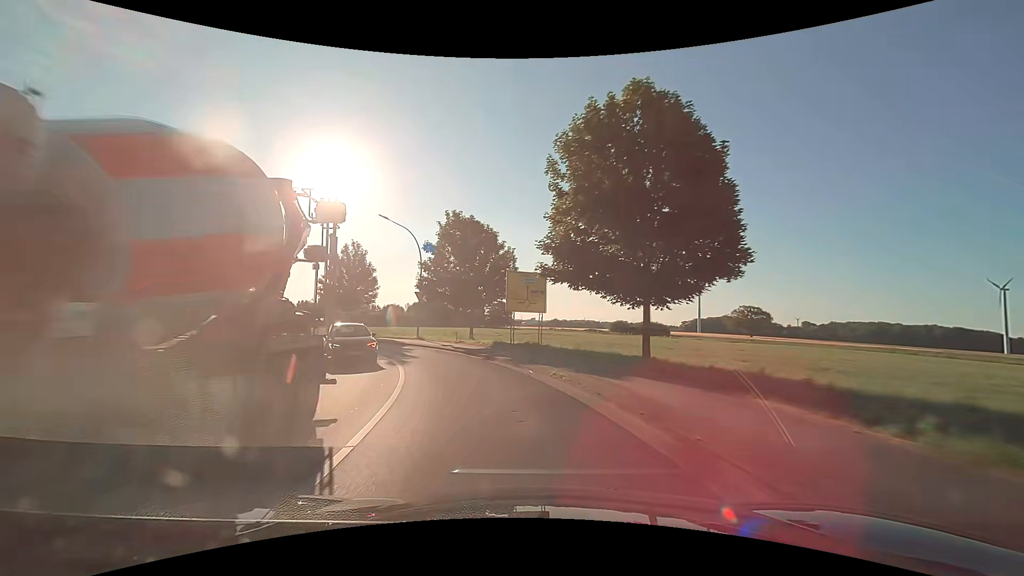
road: secondary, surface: asphalt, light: Day
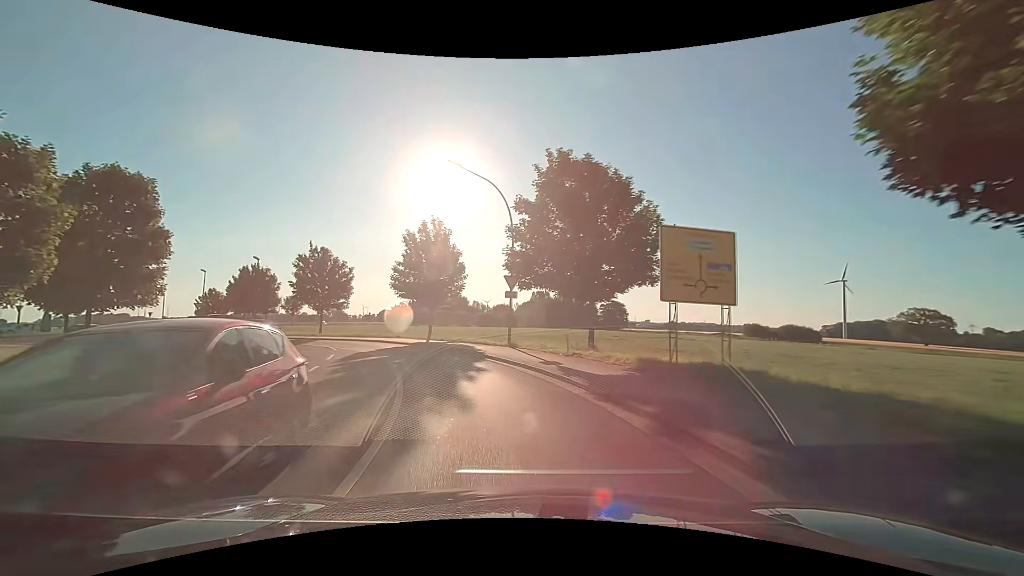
(-1.5, +12.8) m; -13°
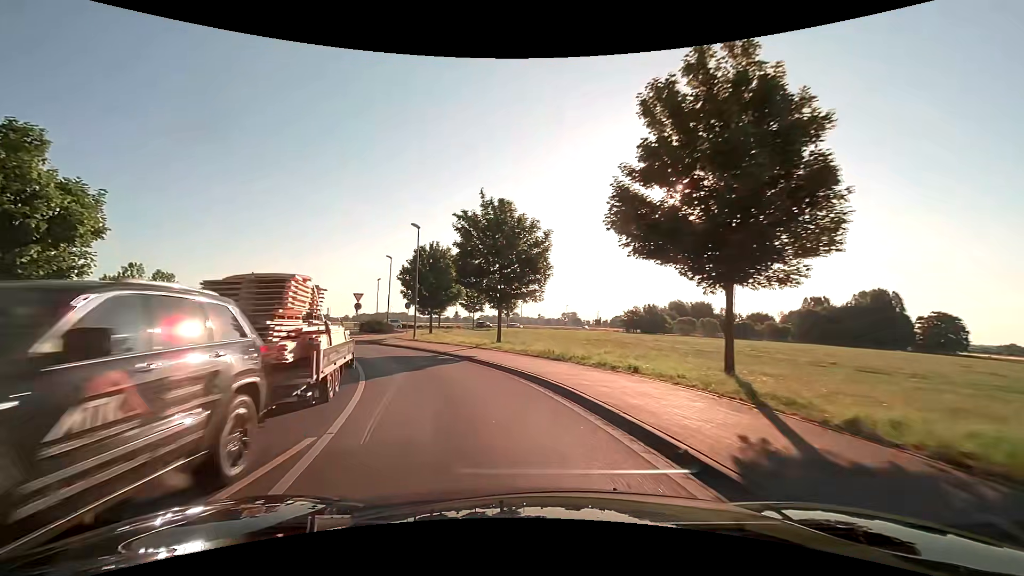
(-5.5, +24.3) m; -26°
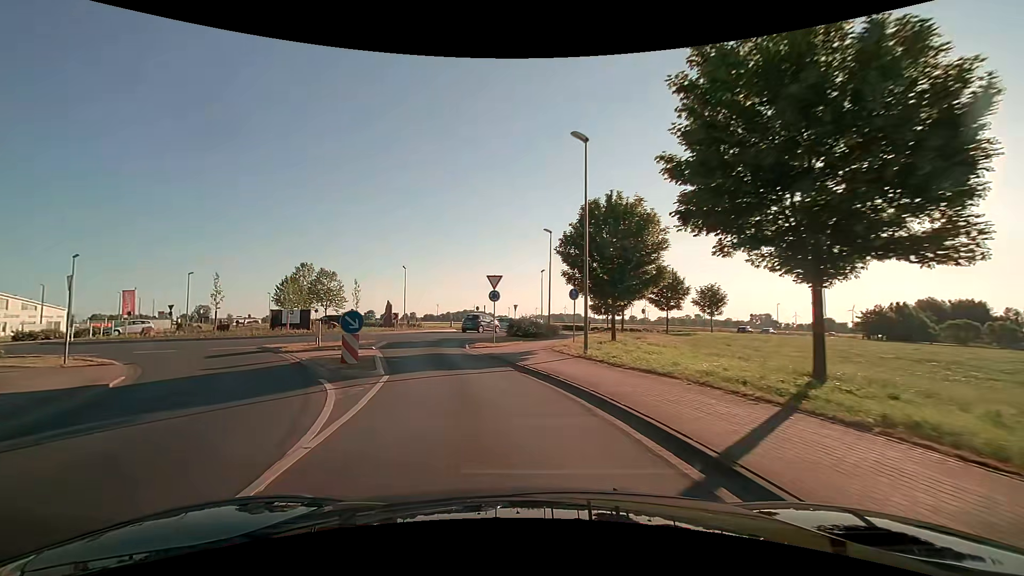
(-3.1, +17.5) m; -19°
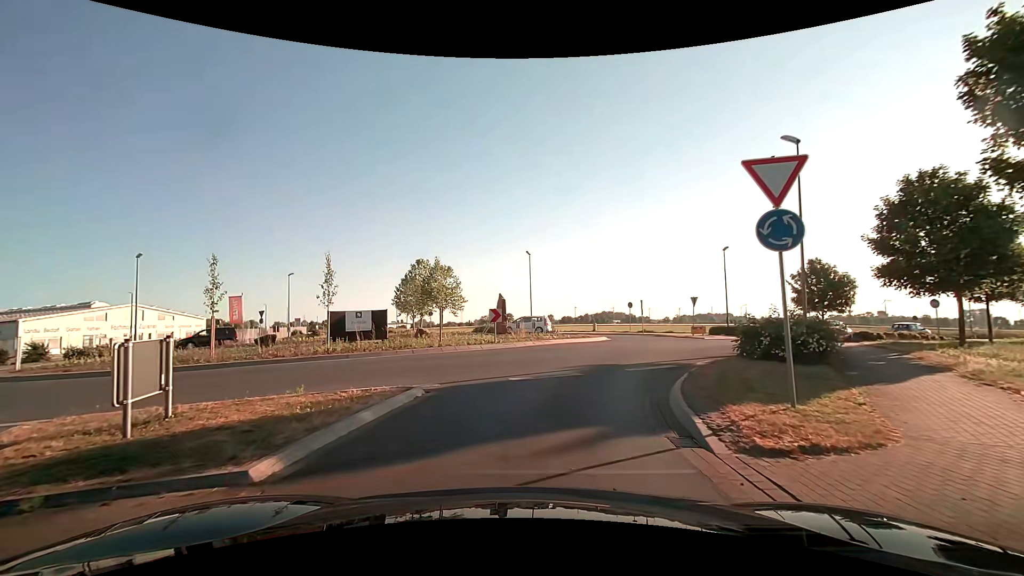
(-2.6, +17.5) m; -17°
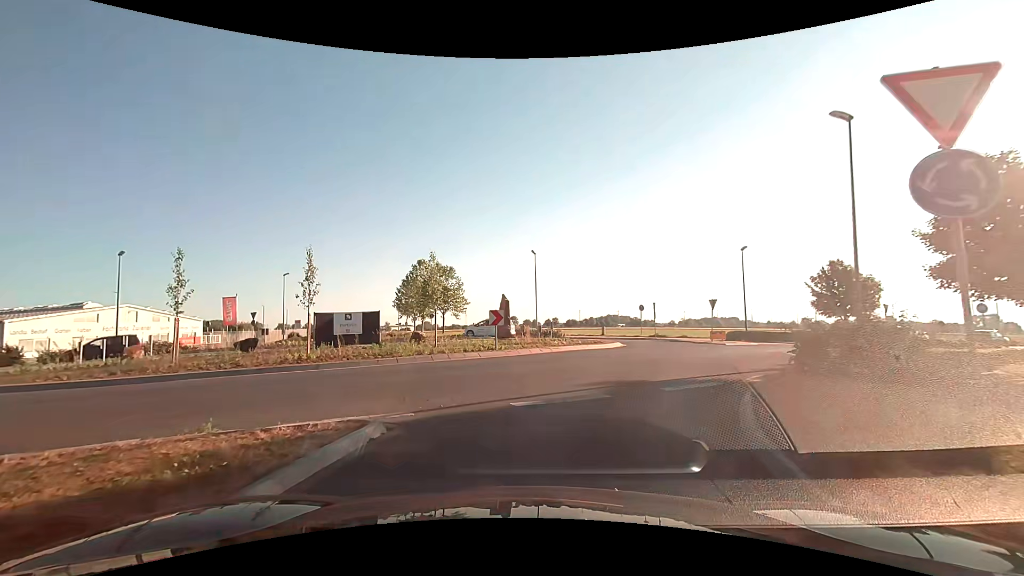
(0.0, +2.5) m; 0°
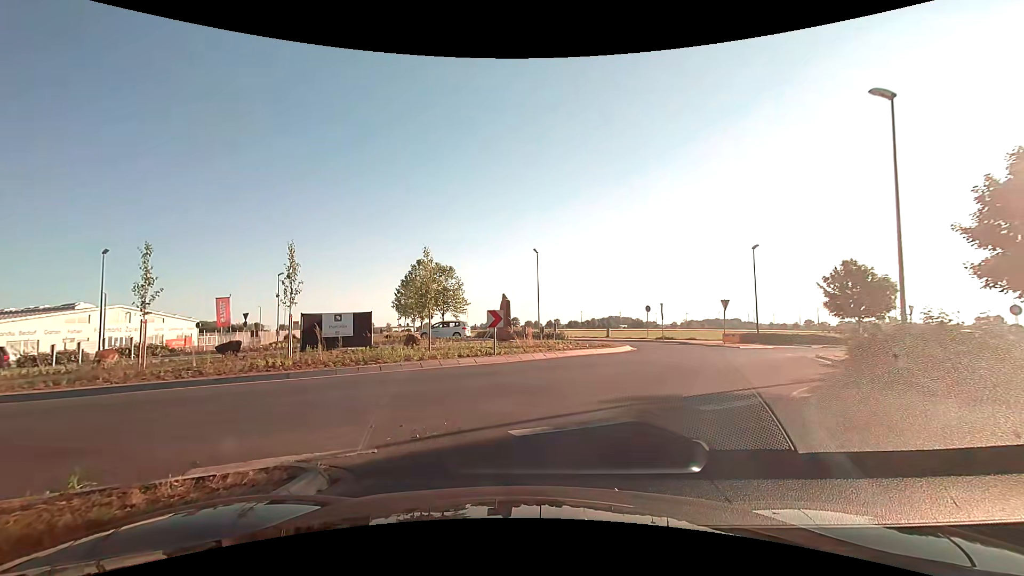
(0.0, +1.6) m; +1°
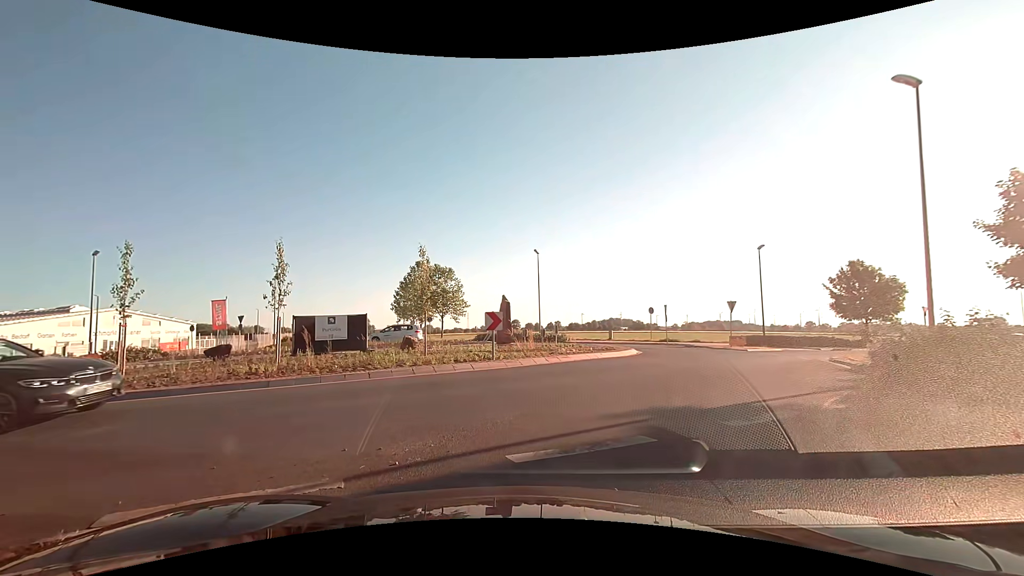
(0.0, +0.8) m; 0°
(0, +10) (+4, +19) (+10, +27) (+18, +33) (+27, +38) (+36, +43) (+44, +48) (+53, +53) (+62, +58) (+70, +63) m
